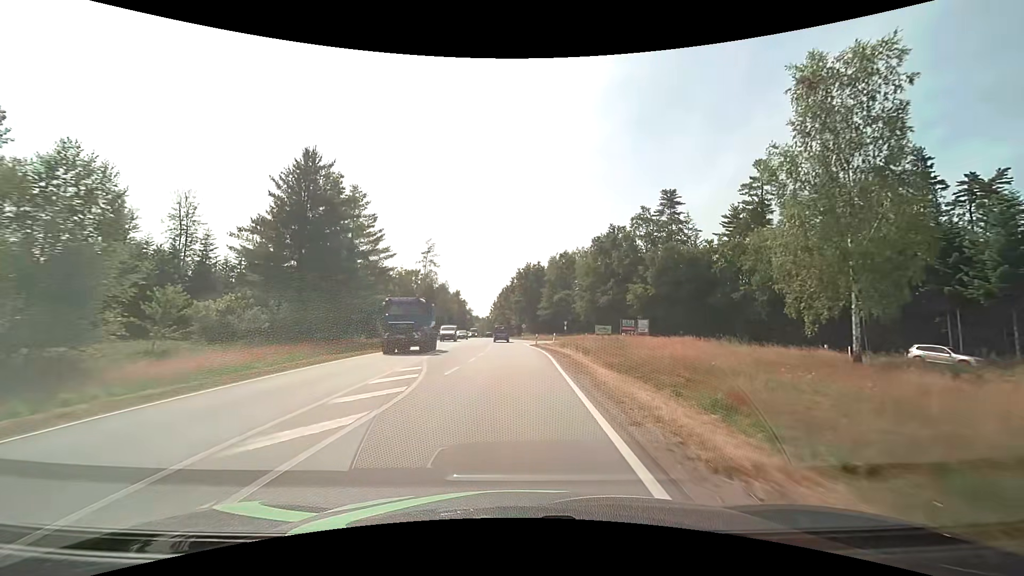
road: secondary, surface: asphalt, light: Day
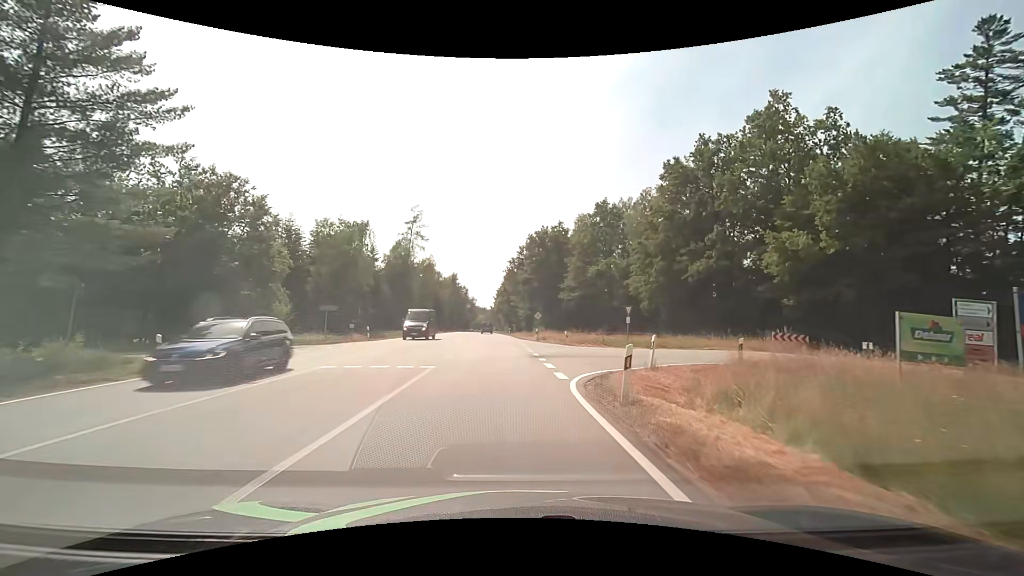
(-0.1, +37.5) m; -1°
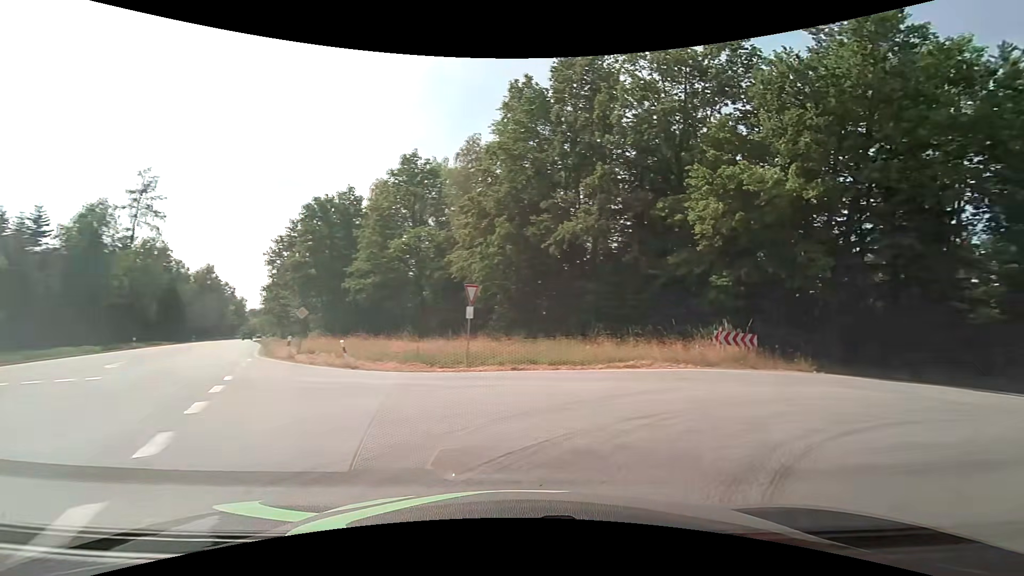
(+1.4, +17.5) m; +22°
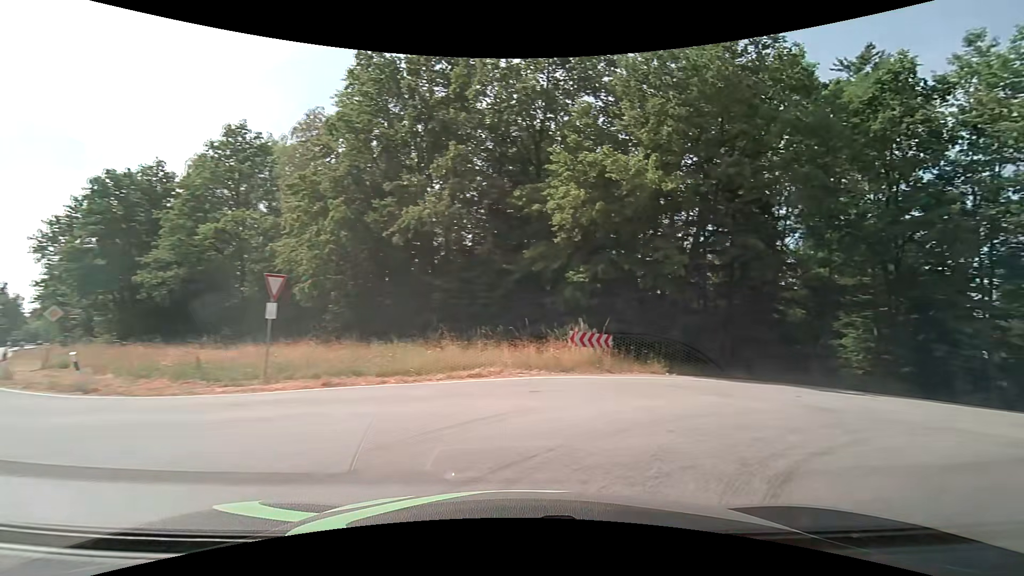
(+0.5, +3.1) m; +17°
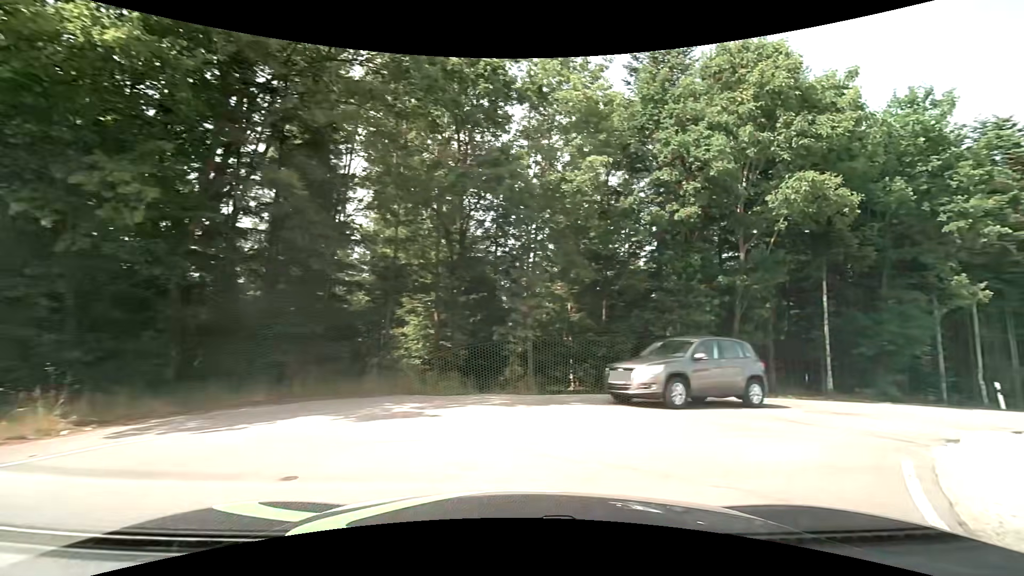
(+3.3, +7.3) m; +46°
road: tertiary
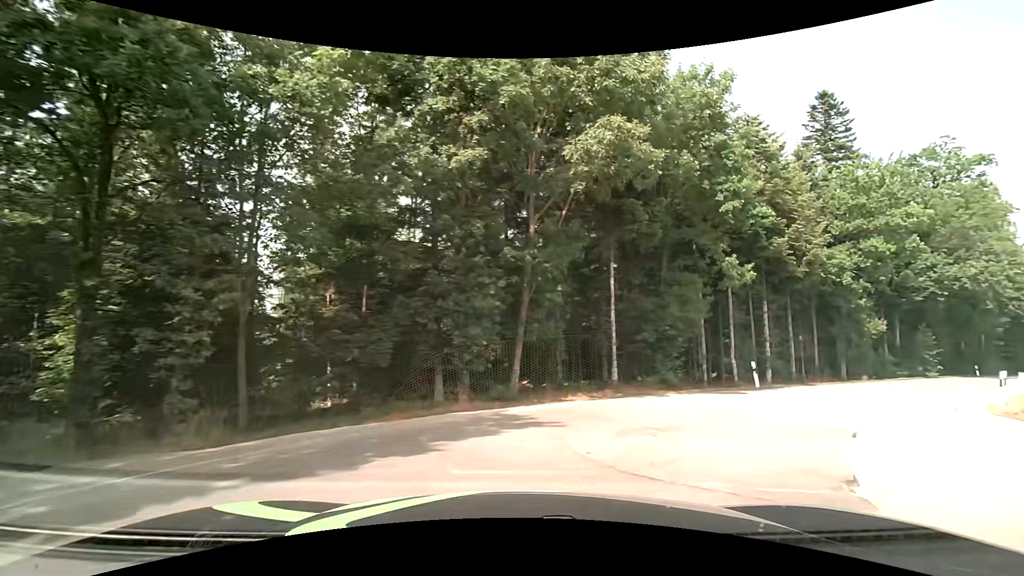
(+1.2, +5.4) m; +23°
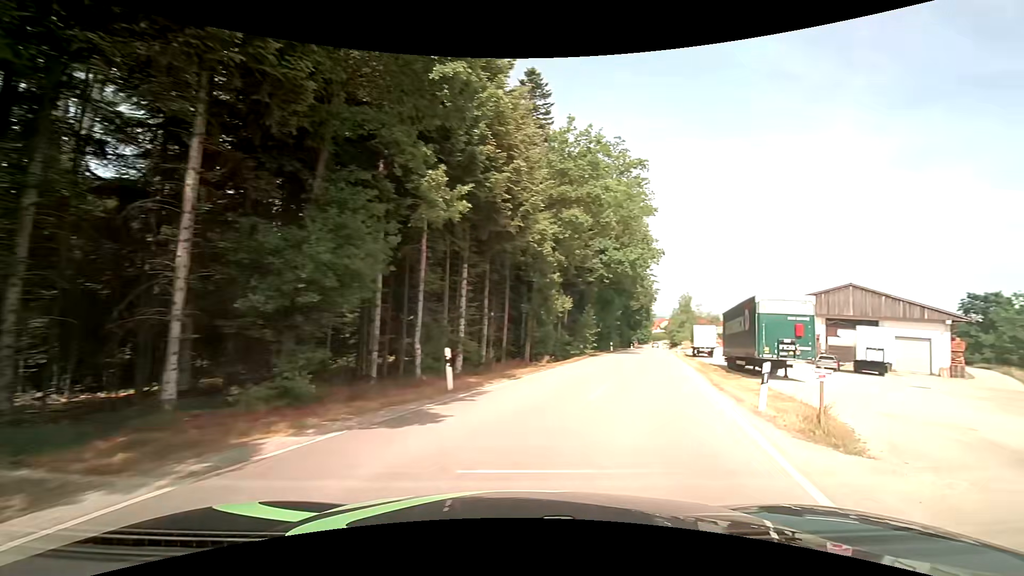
(+2.7, +9.7) m; +35°
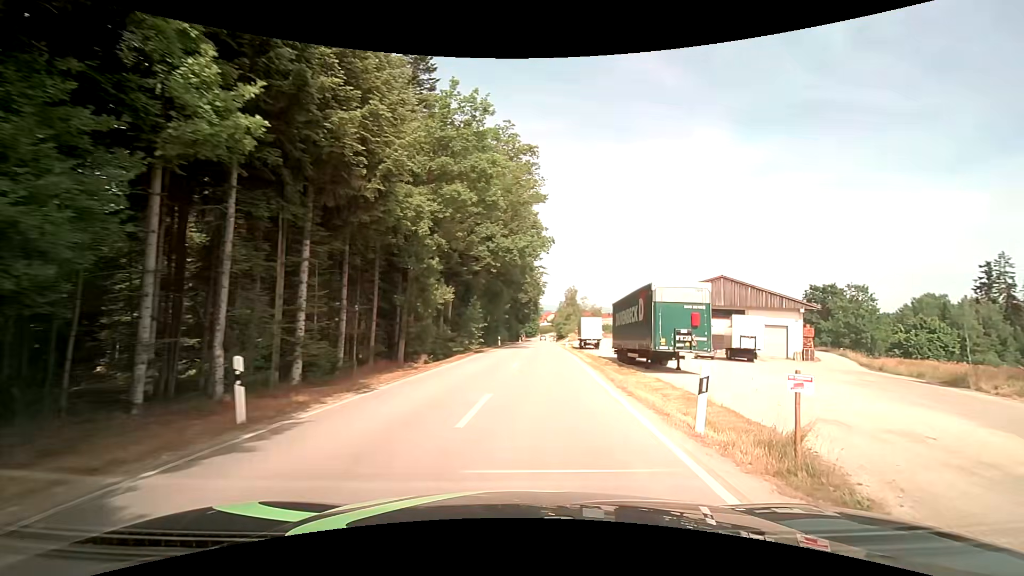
(+0.5, +4.1) m; +13°
(0, +10) (+1, +20) (+1, +30) (+2, +40) (+2, +50) (+3, +60) (+3, +70) (+3, +80) (+4, +90) (+4, +100) m
